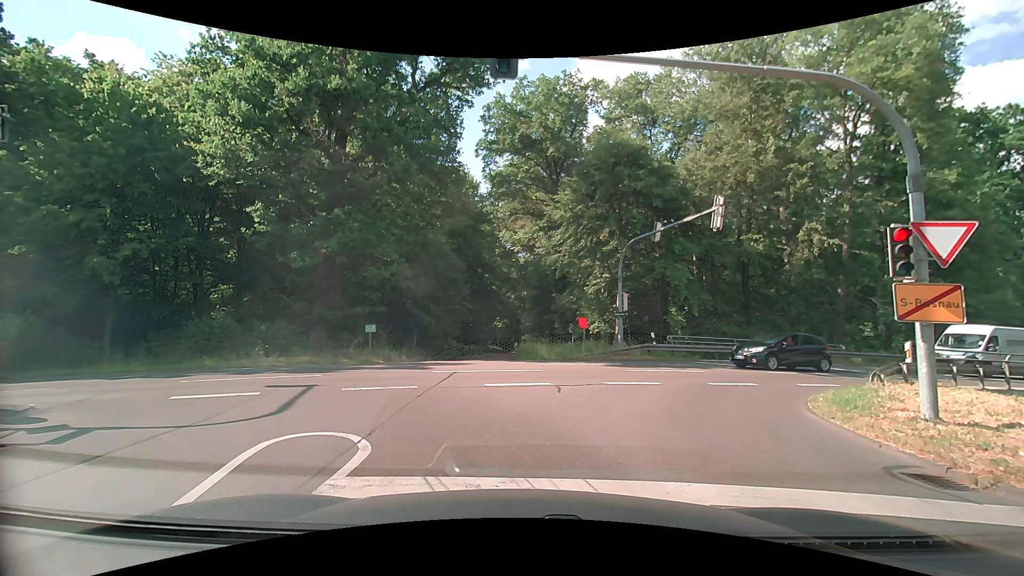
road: tertiary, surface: asphalt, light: Day
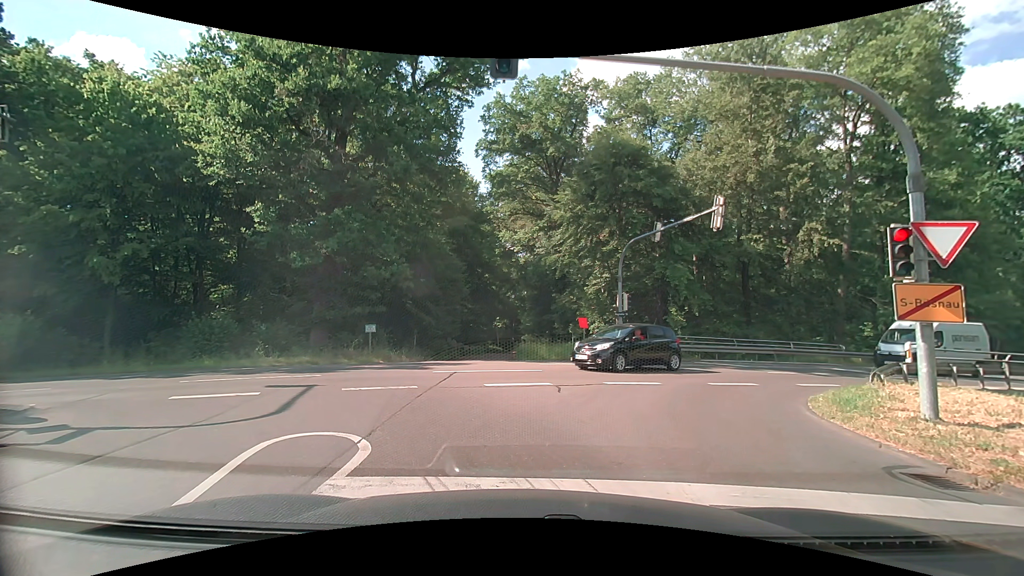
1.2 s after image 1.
(0.0, 0.0) m; 0°
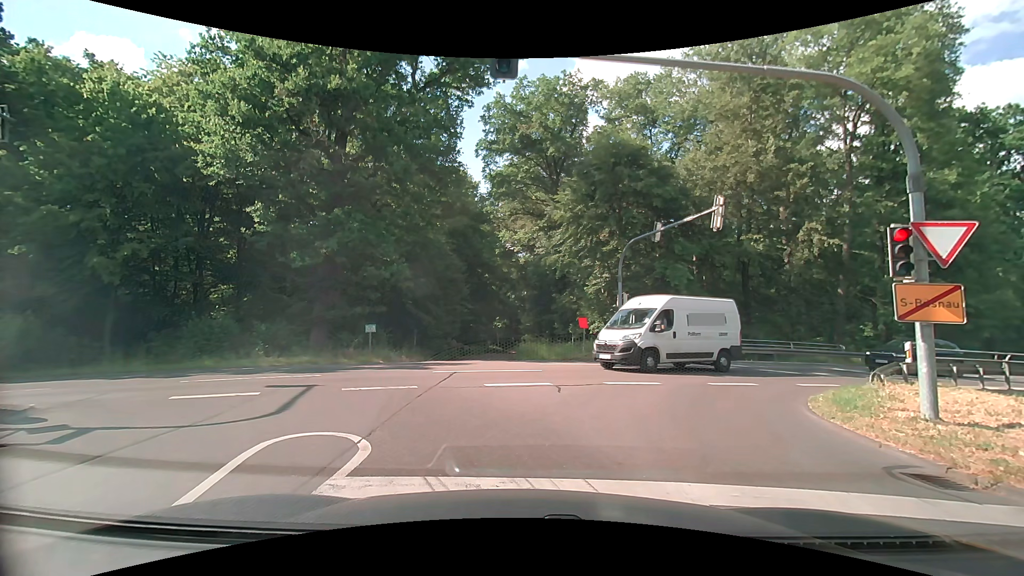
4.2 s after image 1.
(0.0, 0.0) m; 0°
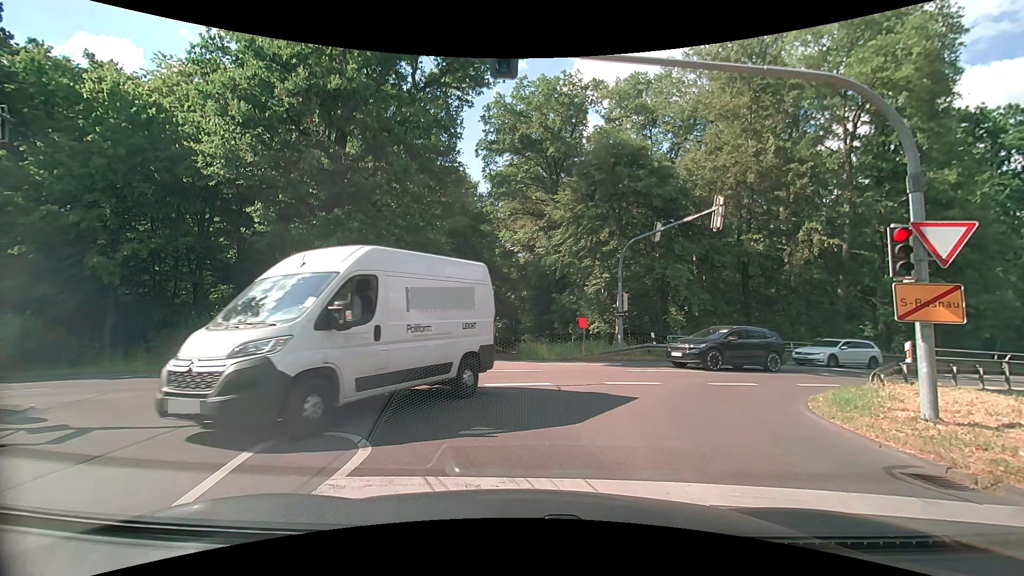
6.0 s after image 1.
(0.0, 0.0) m; 0°
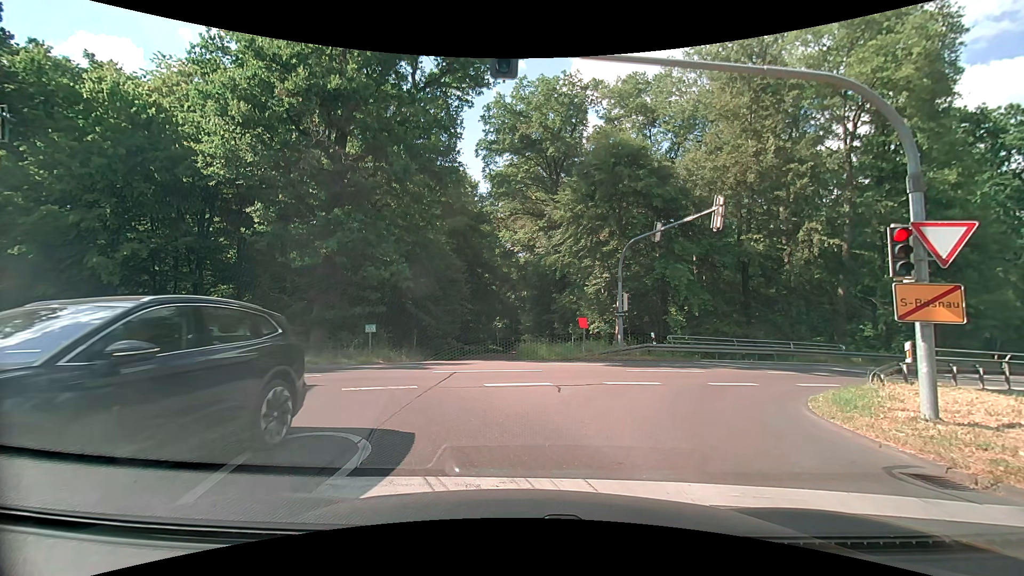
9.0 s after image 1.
(0.0, 0.0) m; 0°
(-2, +10) (-9, +16) (-19, +14) (-29, +11) (-38, +7) (-47, +4) (-56, 0) (-66, -4) (-75, -8) (-84, -11) m
